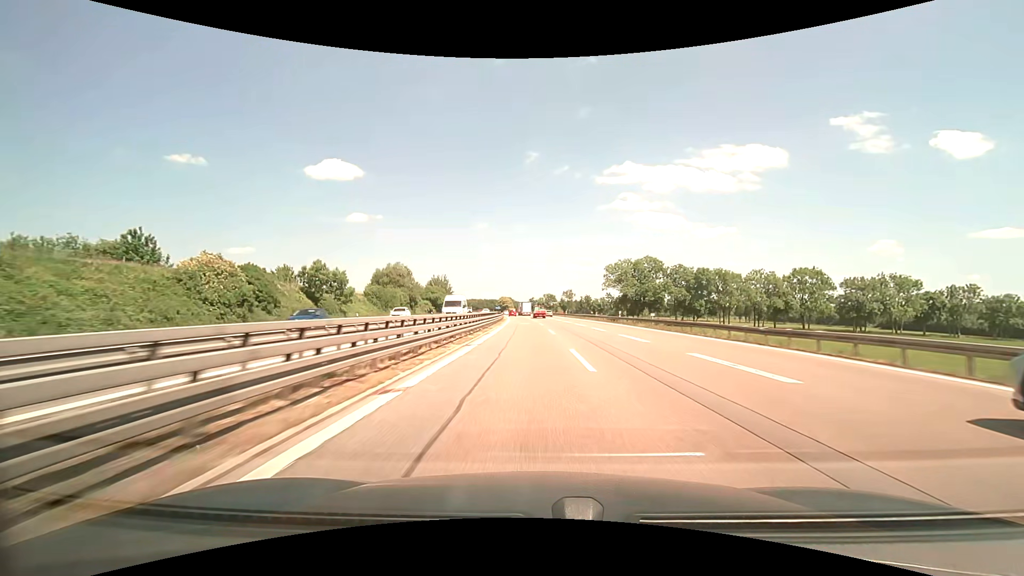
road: motorway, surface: asphalt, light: Day
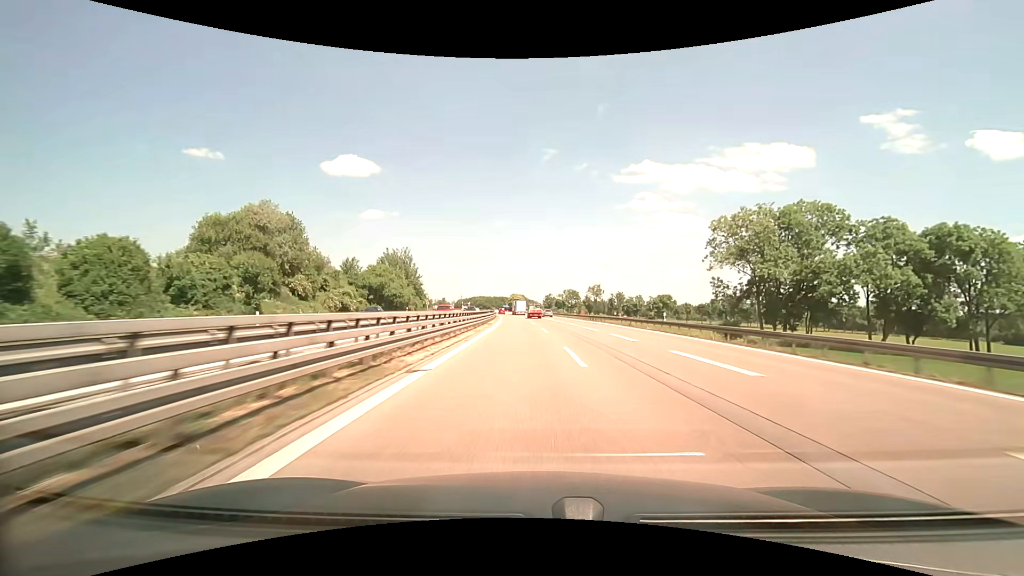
(-2.7, +70.4) m; -4°
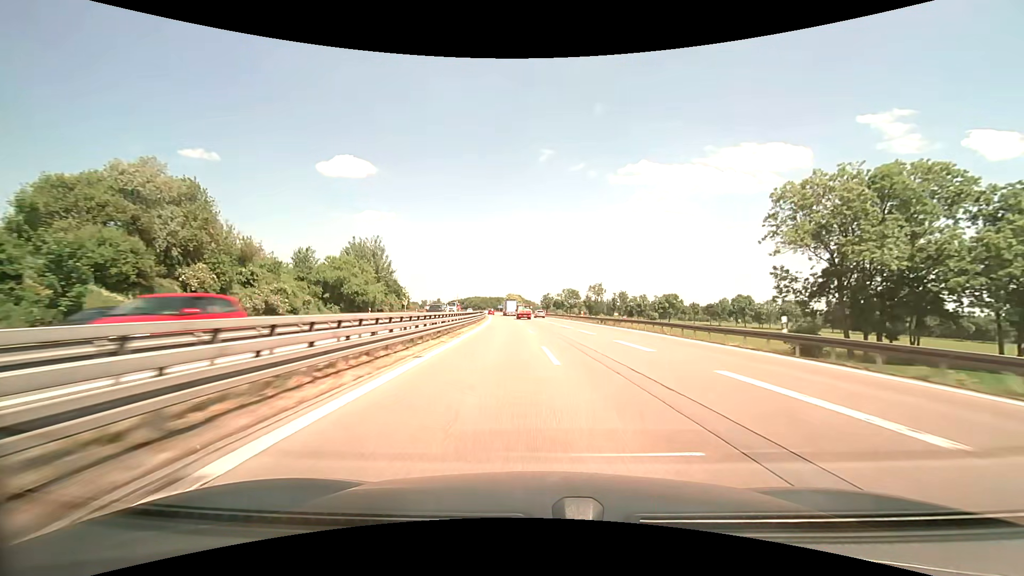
(+0.1, +17.6) m; +1°
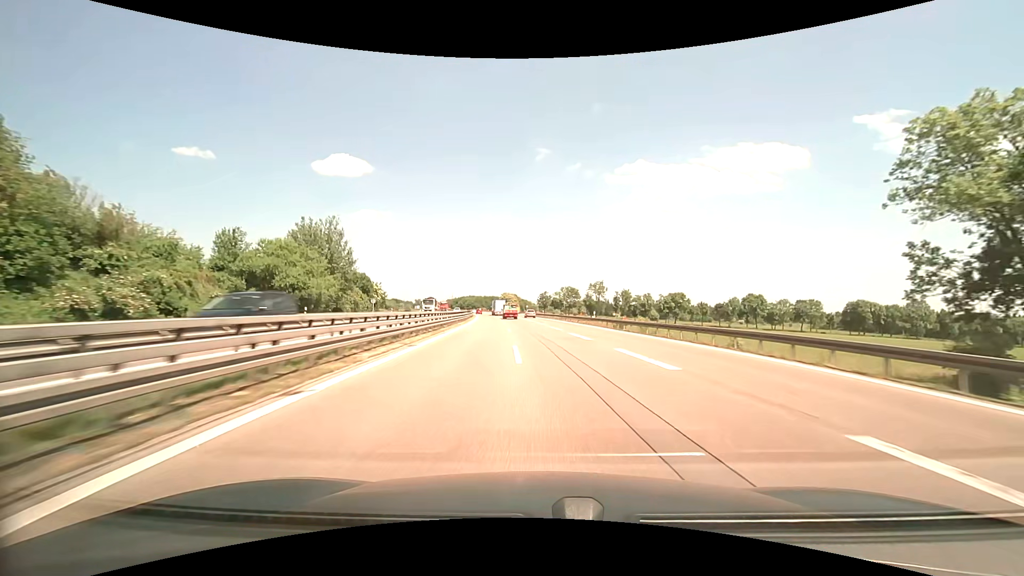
(0.0, +17.7) m; 0°
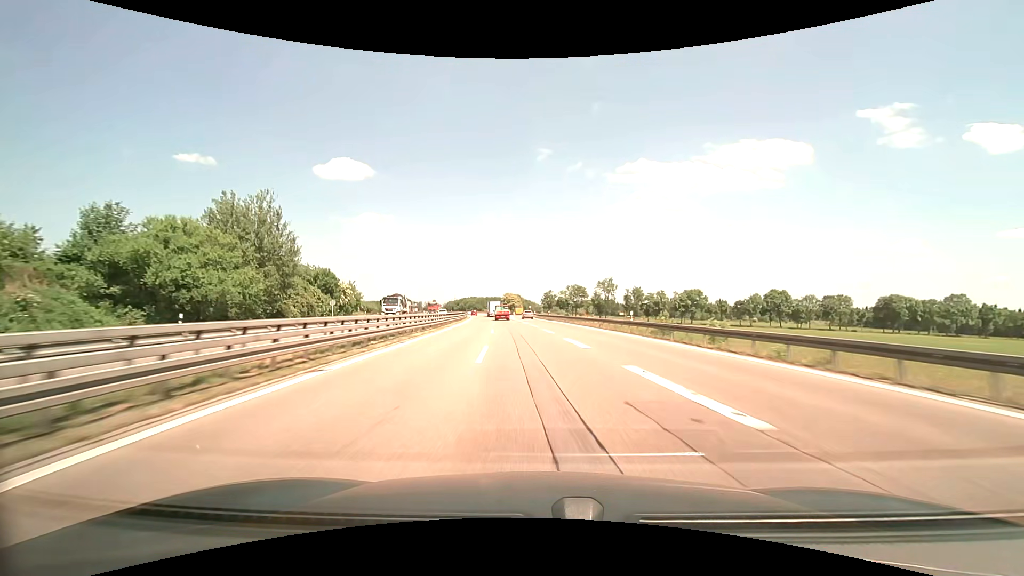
(+0.1, +17.8) m; +1°
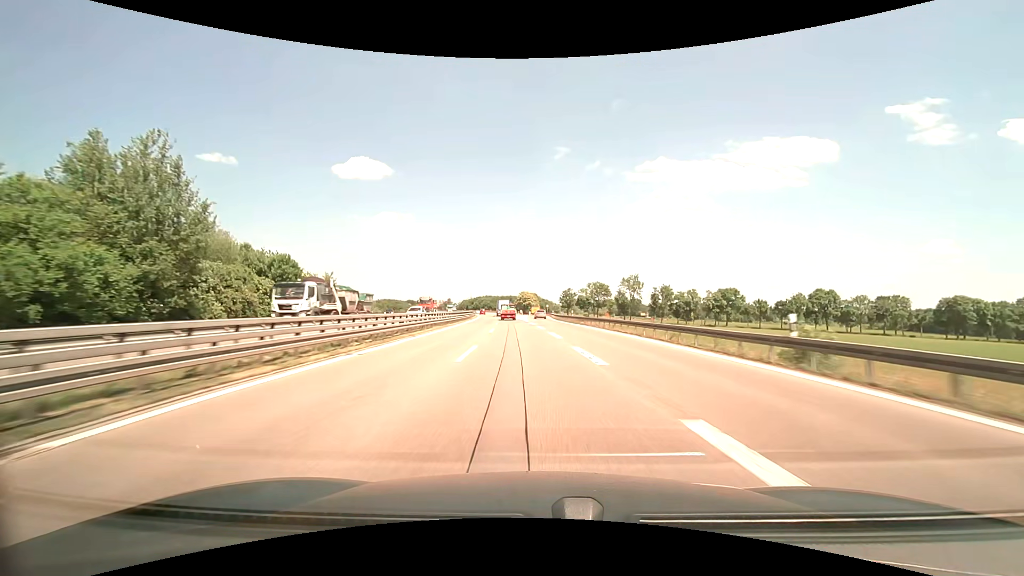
(-0.2, +17.8) m; -2°
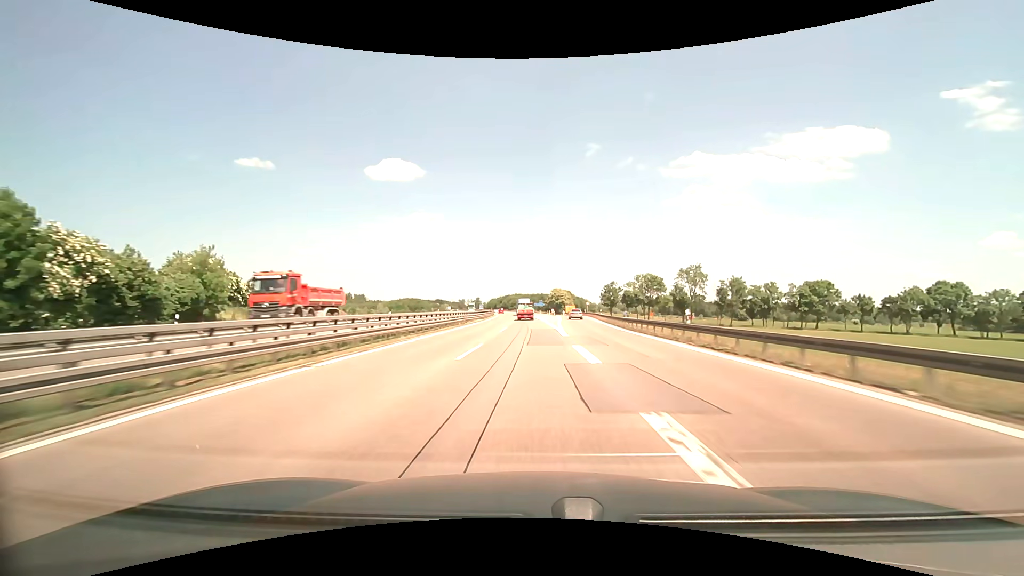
(-0.9, +35.5) m; -3°
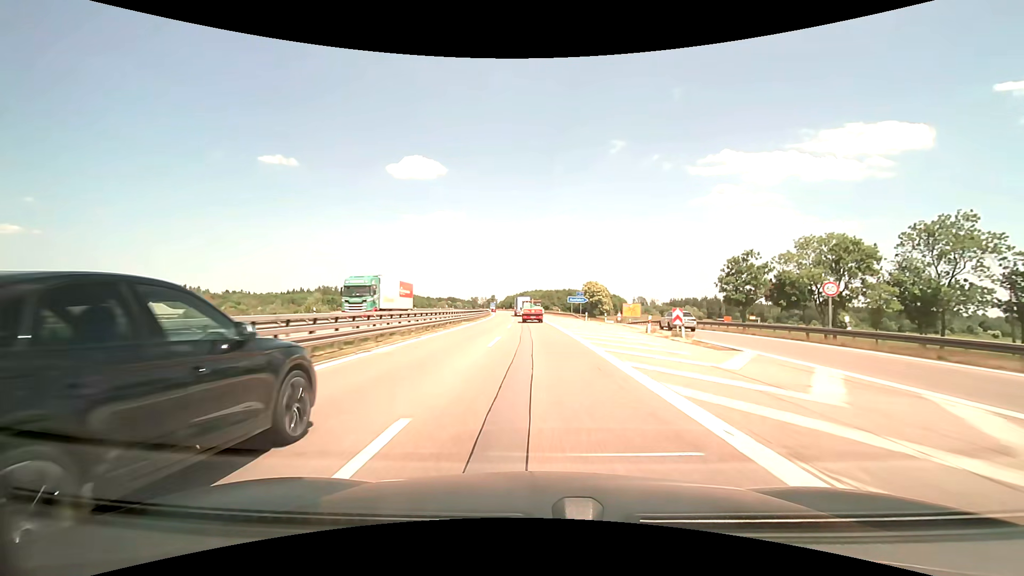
(-3.6, +85.0) m; -4°
(0, +10) (0, +20) (0, +30) (0, +40) (-1, +50) (-1, +60) (-2, +70) (-2, +80) (-3, +90) (-3, +100) m
